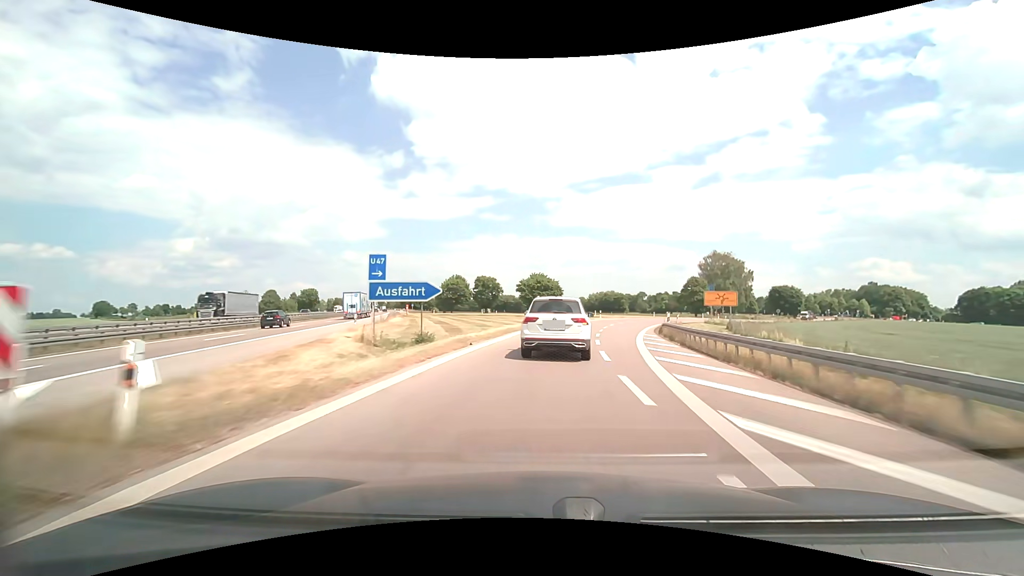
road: motorway_link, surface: asphalt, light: Day
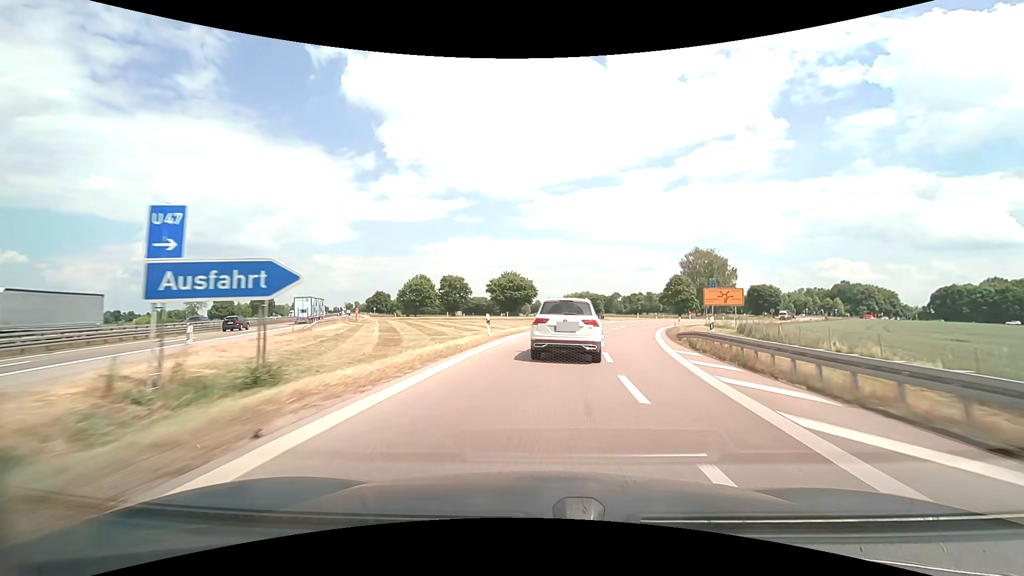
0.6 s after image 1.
(+0.4, +12.0) m; +3°
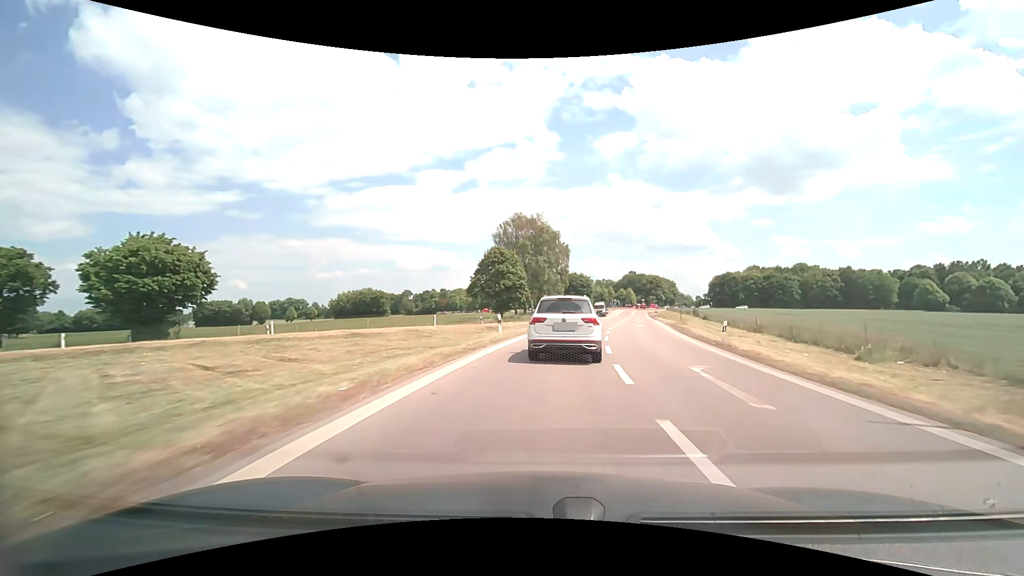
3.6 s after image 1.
(+10.3, +57.4) m; +23°
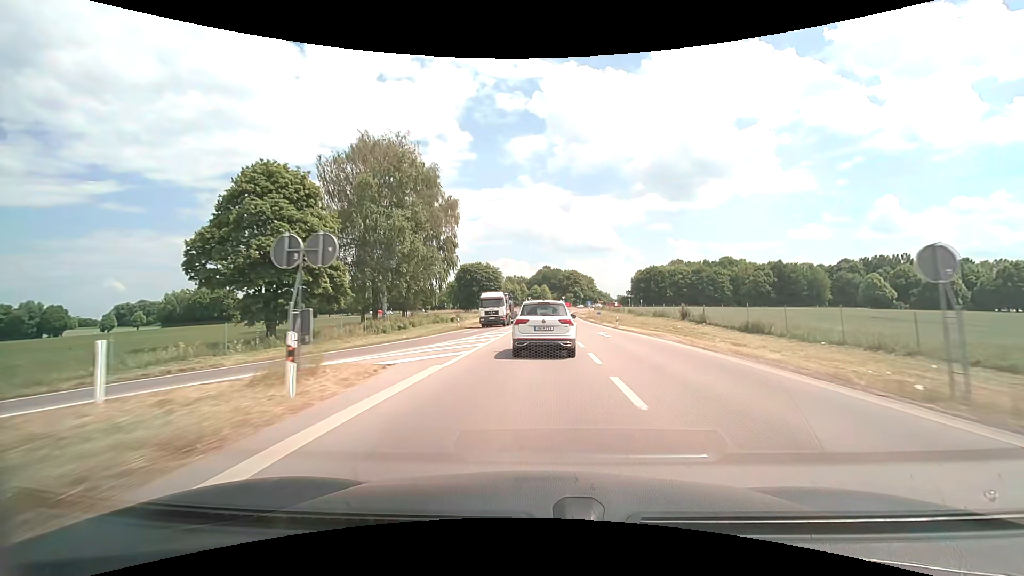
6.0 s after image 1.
(+5.4, +44.0) m; +10°
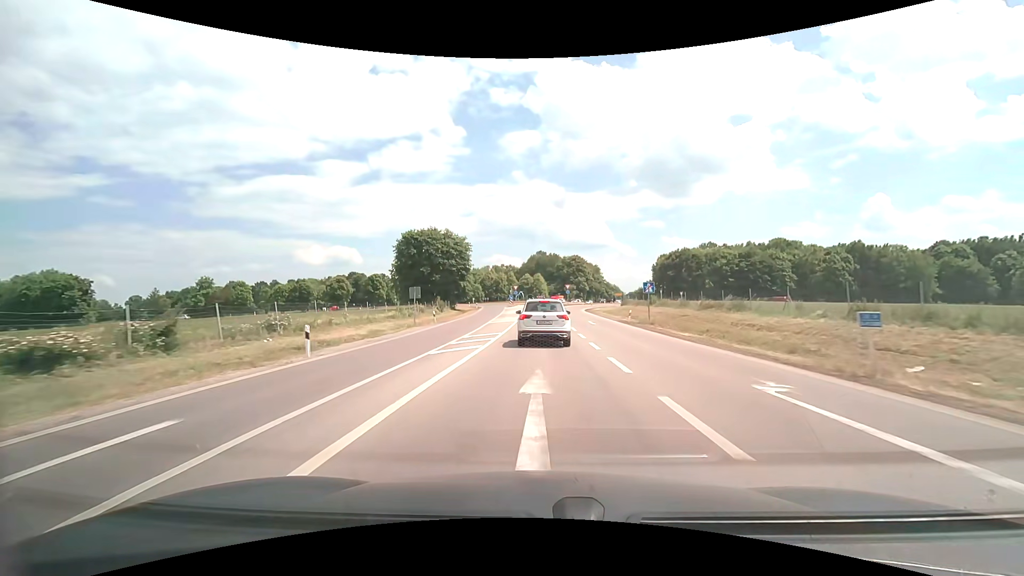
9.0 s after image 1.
(+0.6, +56.1) m; +1°
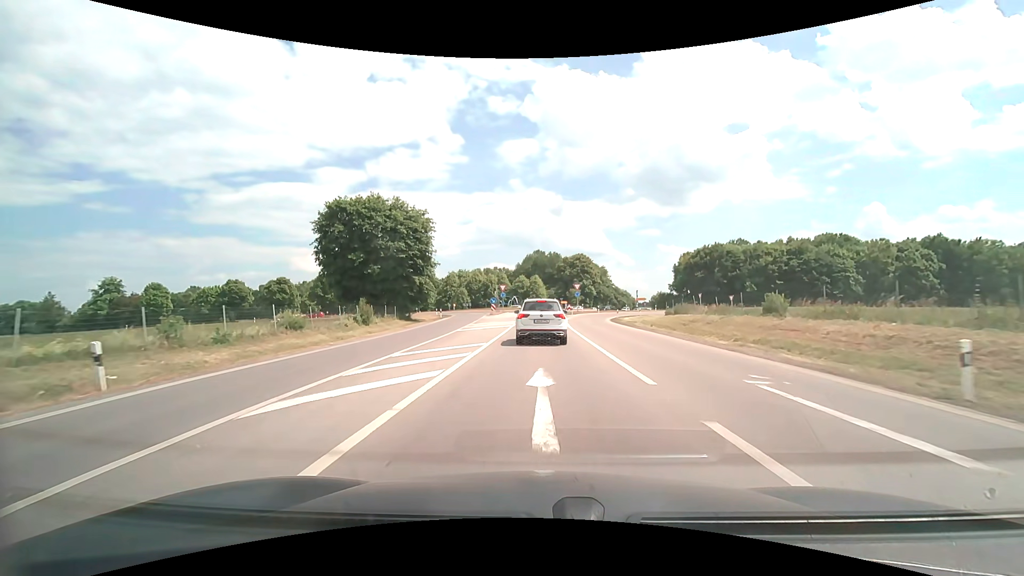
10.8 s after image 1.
(+0.1, +31.6) m; 0°
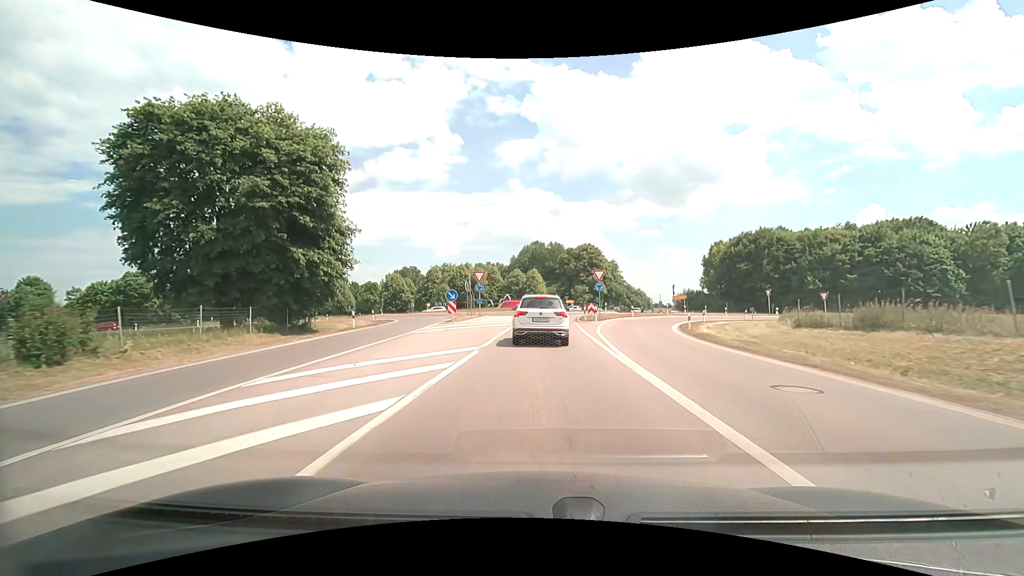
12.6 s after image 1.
(+0.1, +27.6) m; 0°
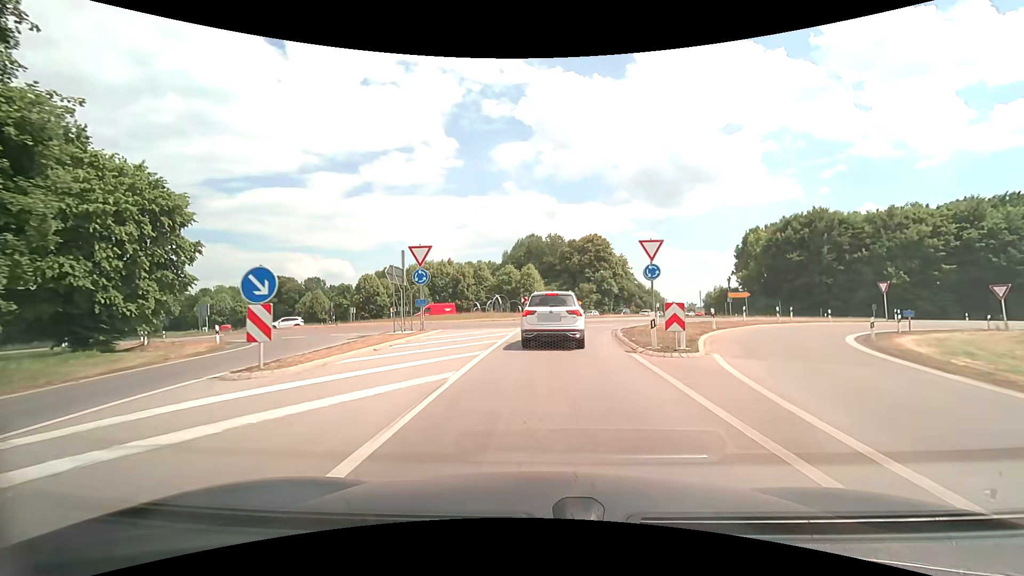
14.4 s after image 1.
(+0.1, +21.6) m; 0°
(0, +10) (+1, +20) (+4, +29) (+9, +38) (+12, +47) (+12, +57) (+7, +66) (-1, +72) (-11, +72) (-20, +69) m
